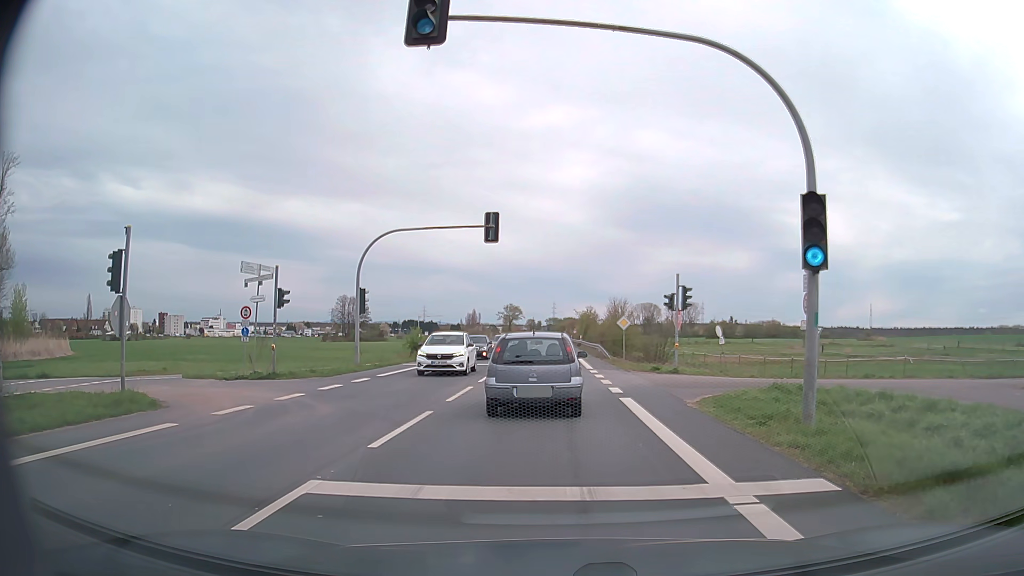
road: secondary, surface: asphalt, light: Day
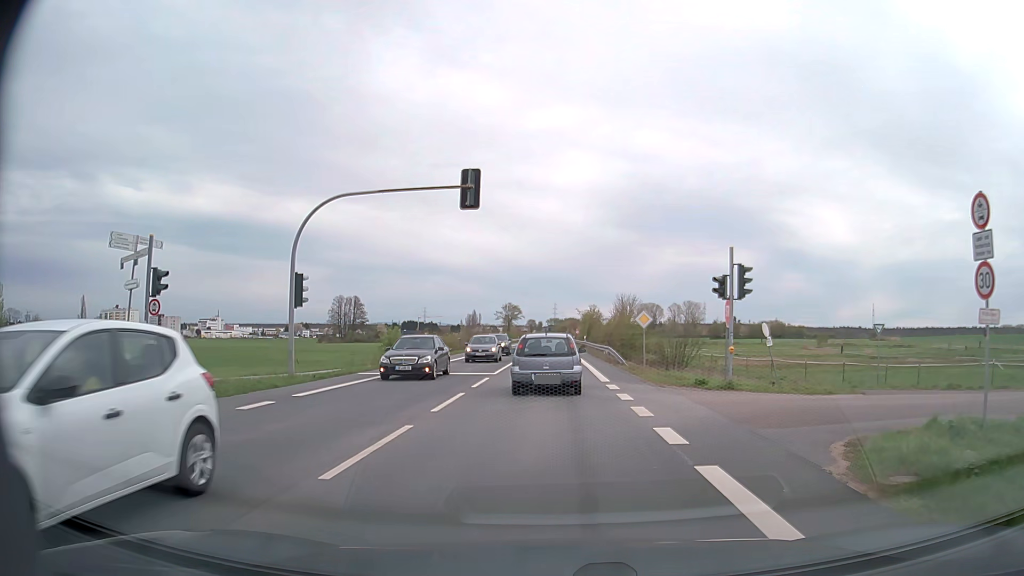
(0.0, +8.3) m; 0°
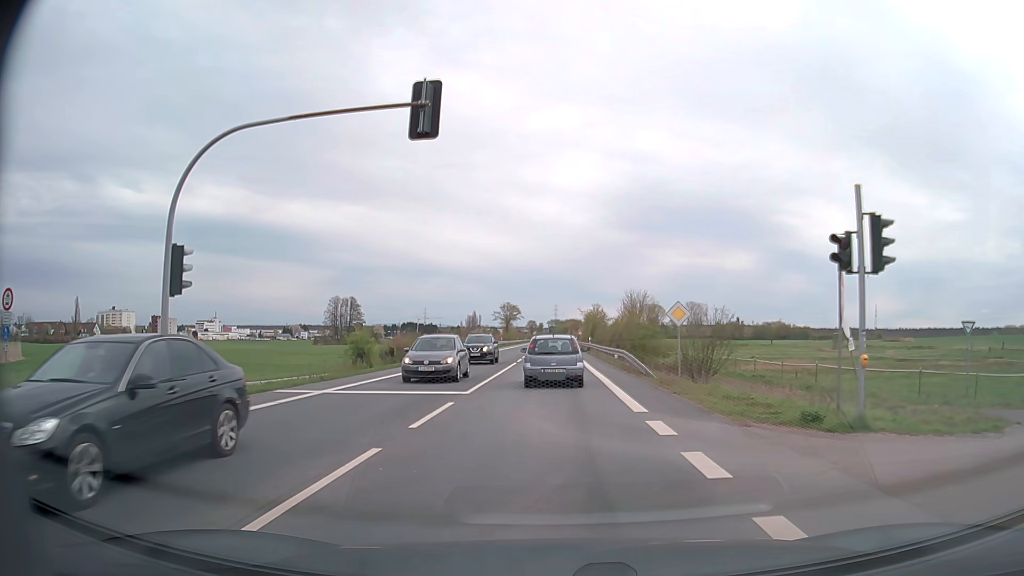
(0.0, +8.3) m; 0°
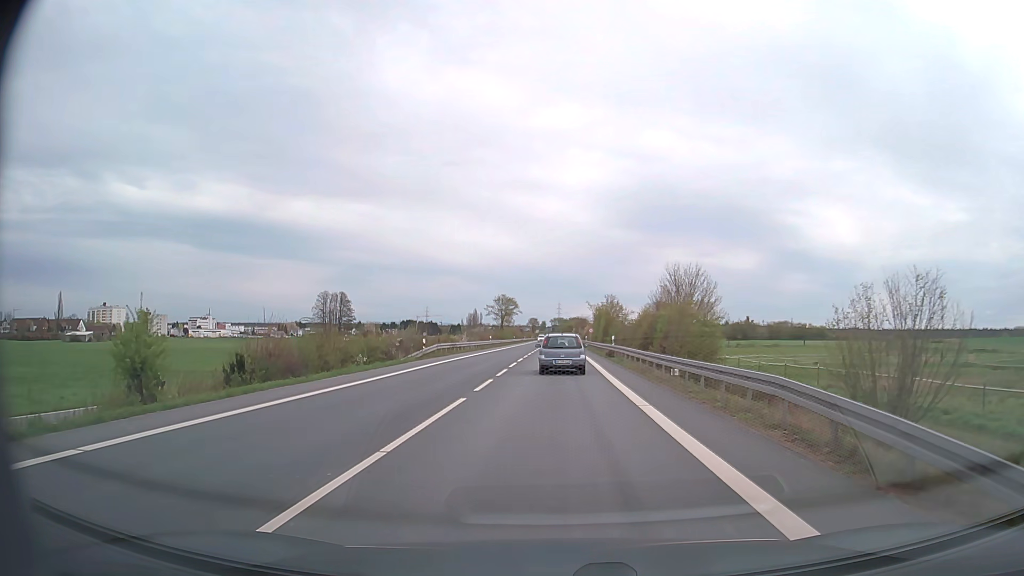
(0.0, +22.7) m; 0°
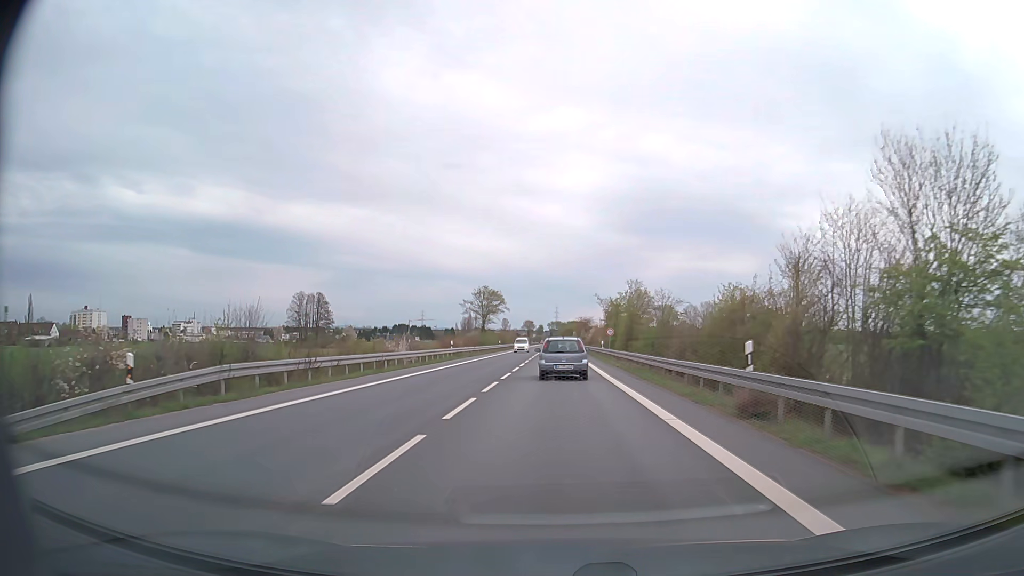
(0.0, +30.1) m; 0°
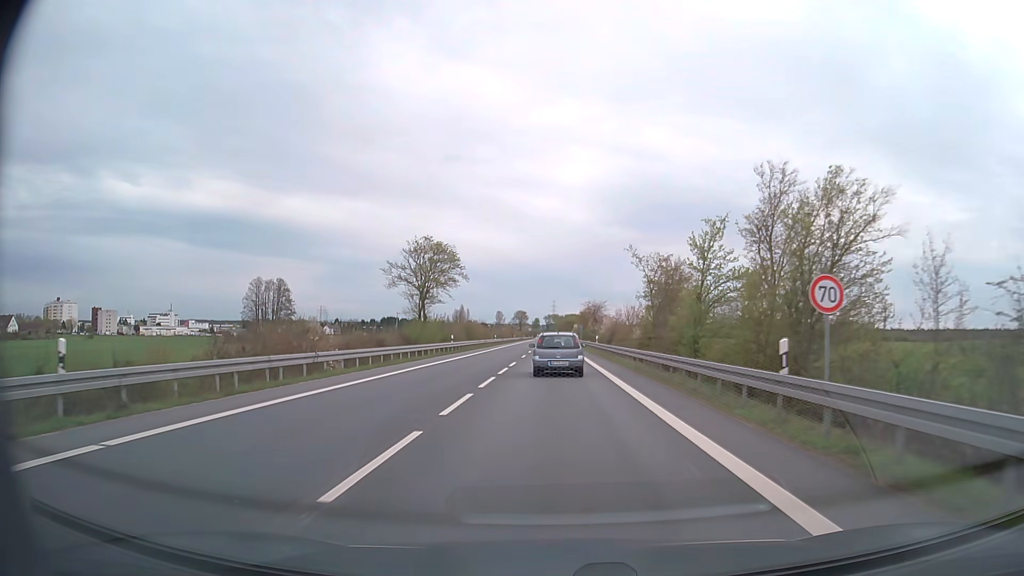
(+0.2, +42.4) m; 0°
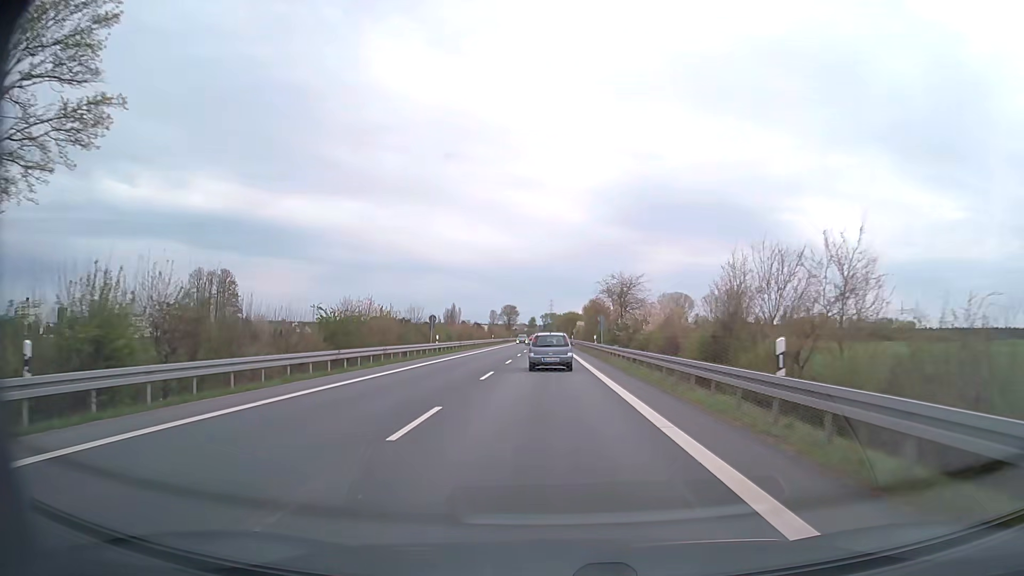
(+0.1, +45.1) m; 0°
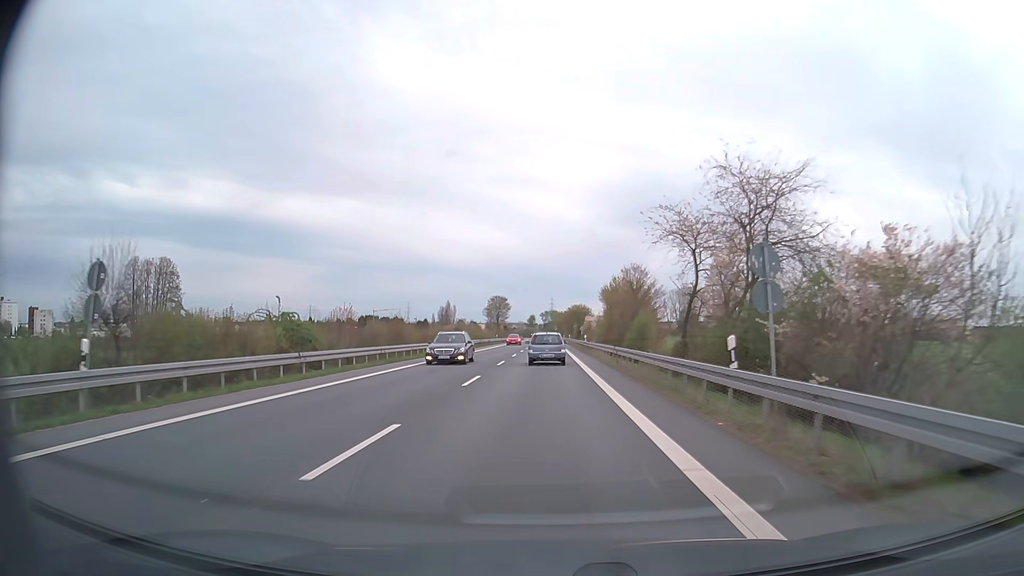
(-0.1, +38.5) m; 0°
(0, +10) (0, +20) (0, +30) (0, +40) (0, +50) (0, +60) (-1, +70) (-1, +80) (-1, +90) (-1, +100) m
